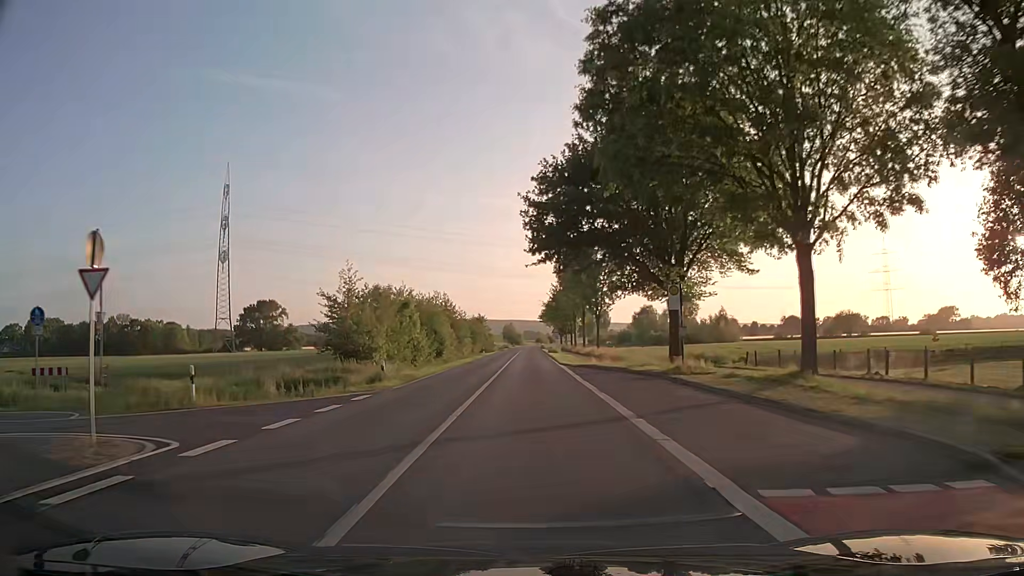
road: secondary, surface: asphalt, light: Day
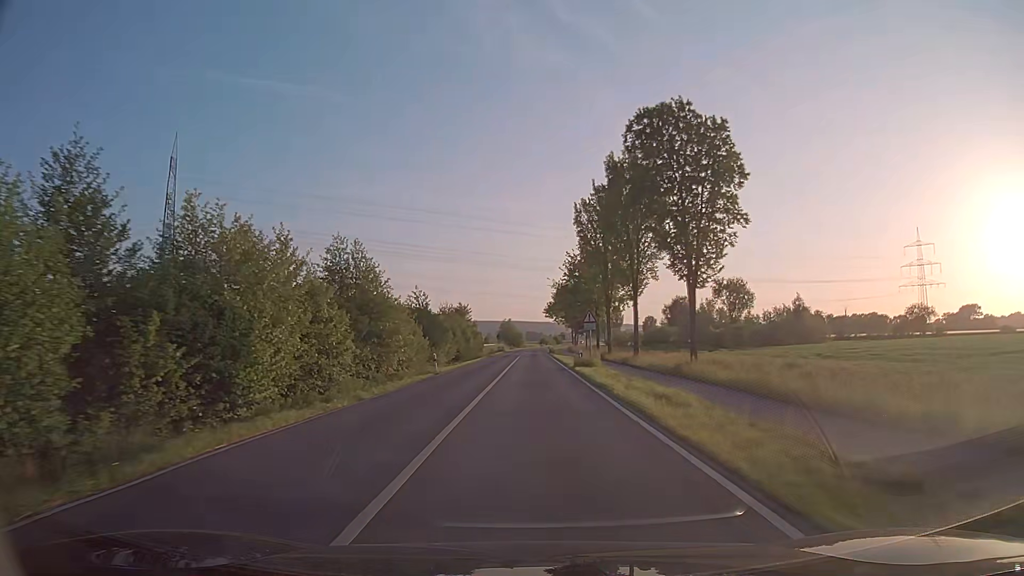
(0.0, +40.5) m; 0°
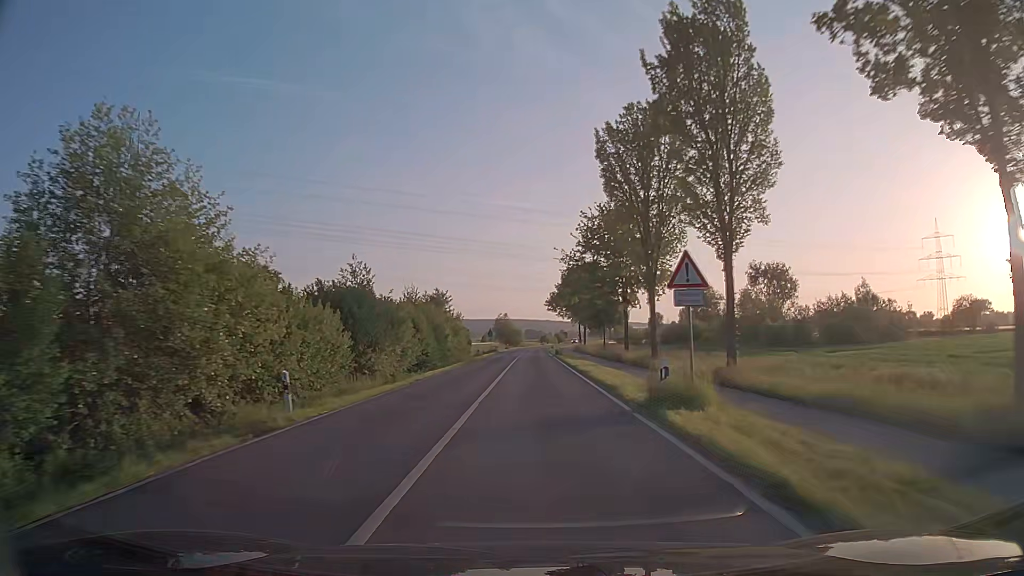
(-0.1, +22.0) m; 0°
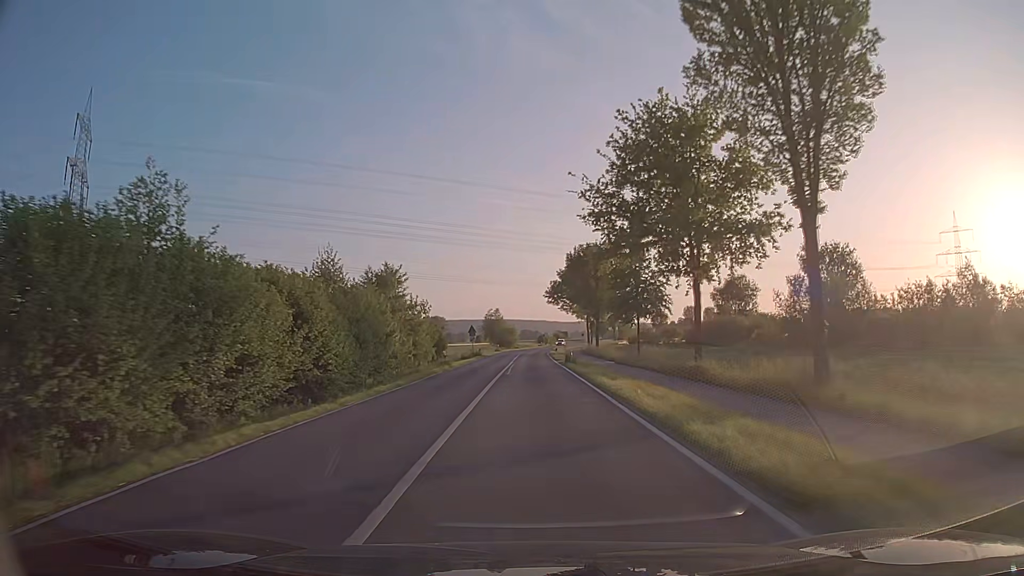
(0.0, +23.1) m; 0°
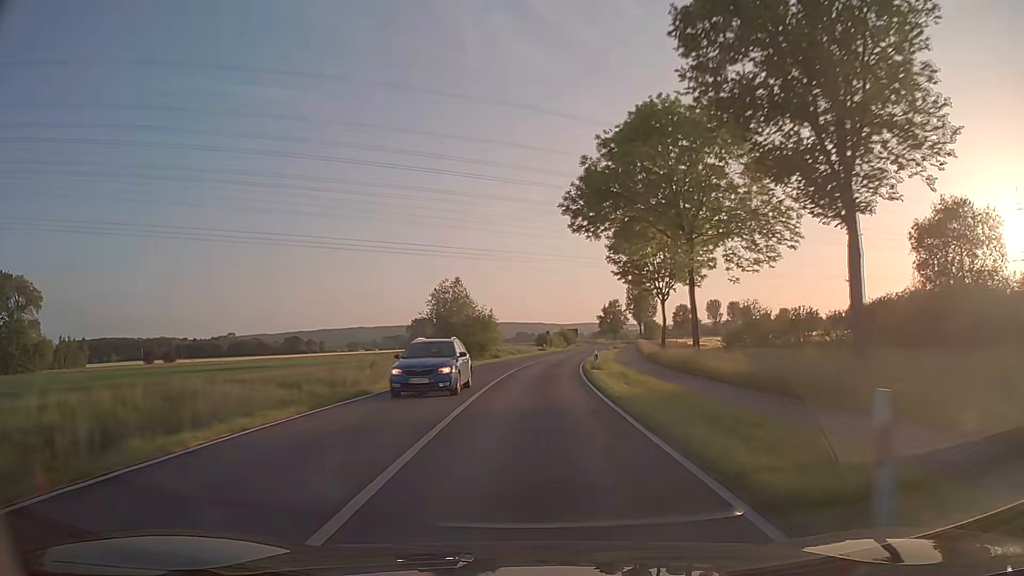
(+0.4, +61.9) m; 0°
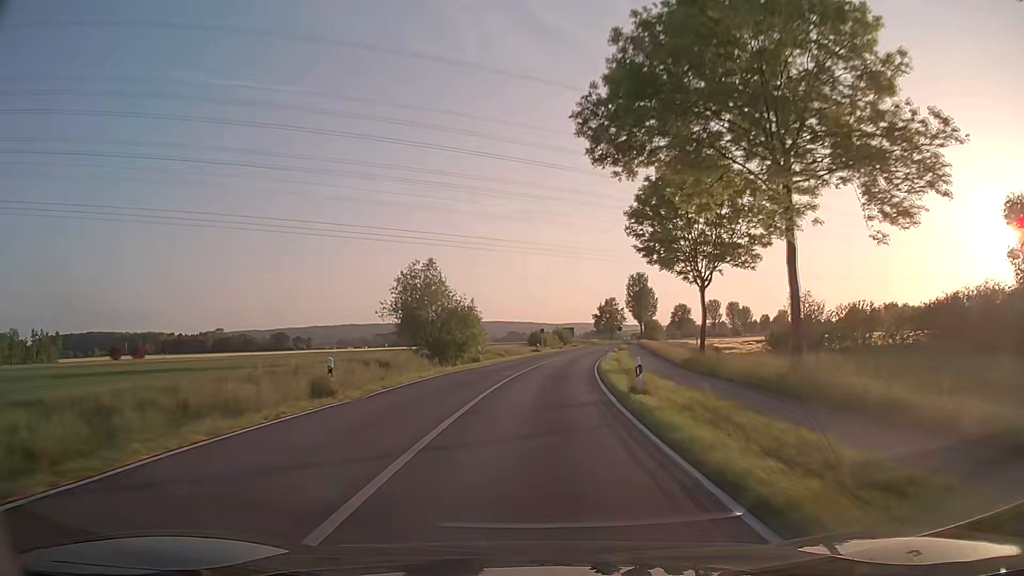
(+0.1, +13.0) m; +1°
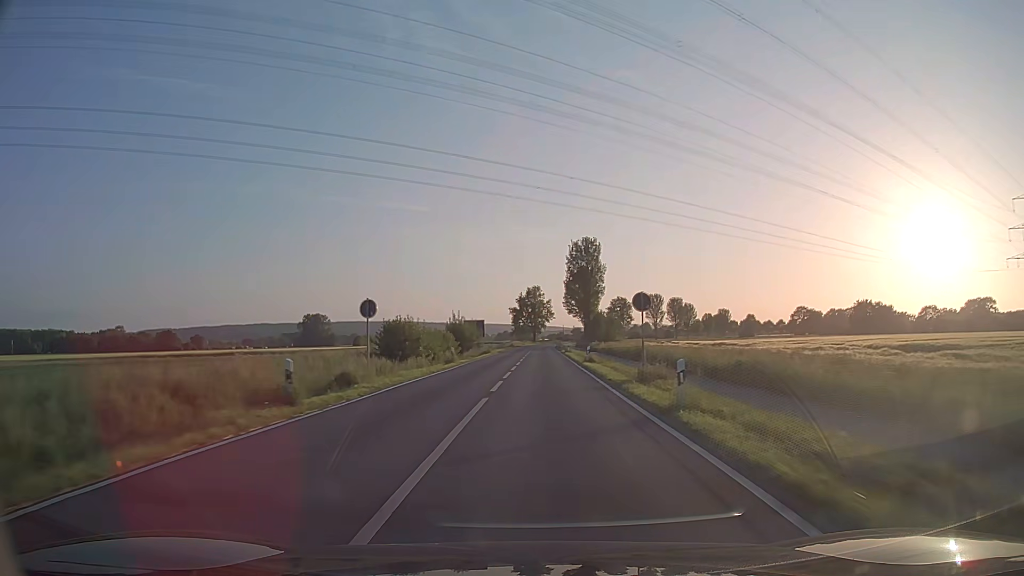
(+3.6, +54.1) m; +7°
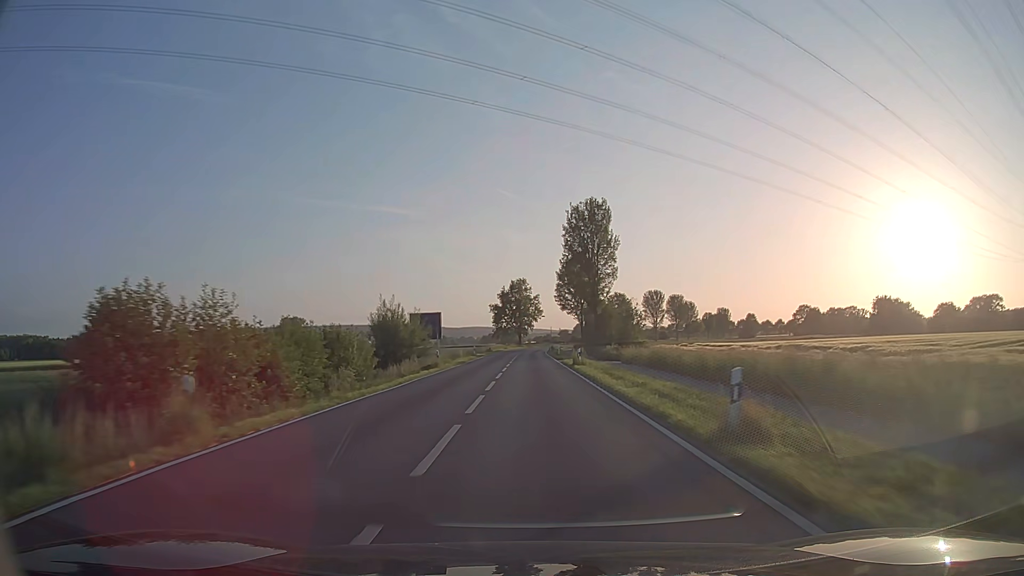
(+0.4, +28.8) m; +1°
(0, +10) (0, +20) (0, +30) (0, +40) (0, +50) (0, +60) (0, +70) (0, +80) (0, +90) (+1, +100) m
